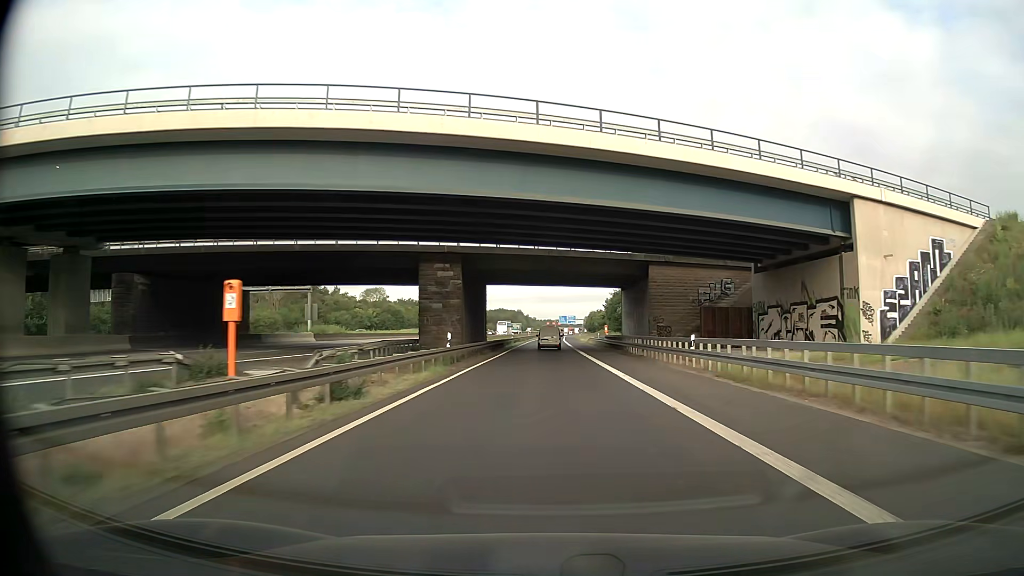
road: motorway_link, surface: asphalt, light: Day
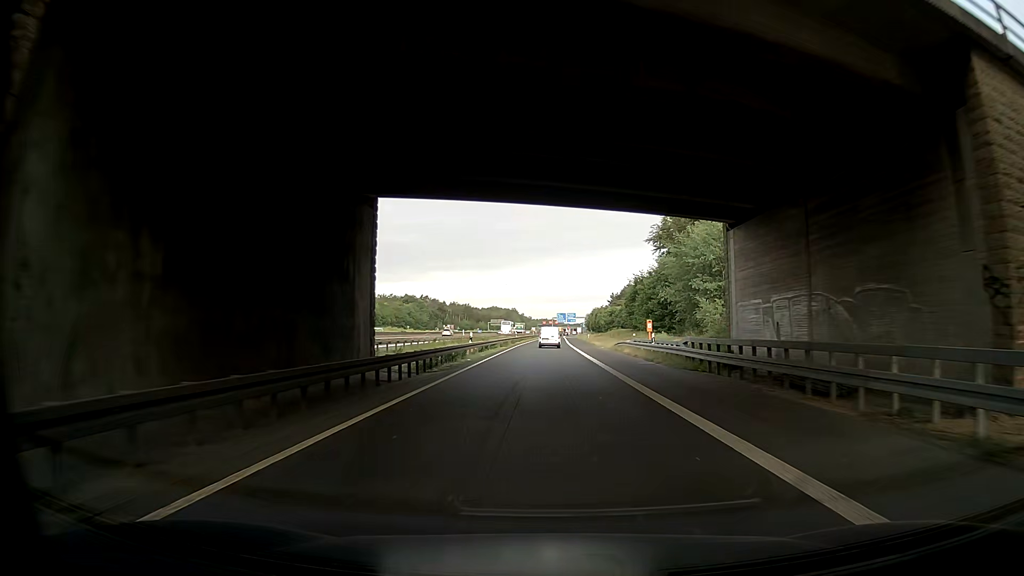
(+0.4, +39.3) m; +2°
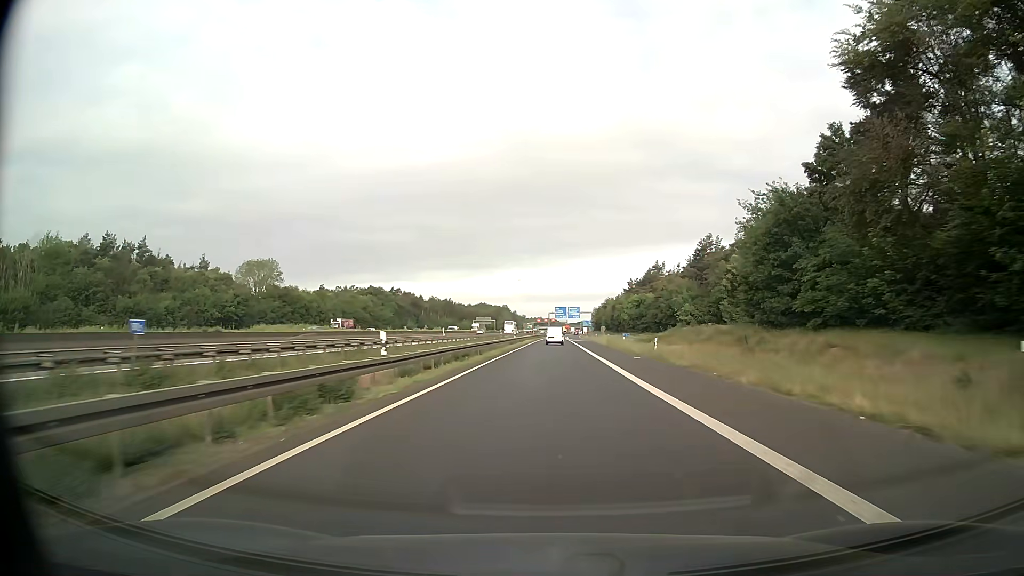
(-1.3, +66.0) m; -2°
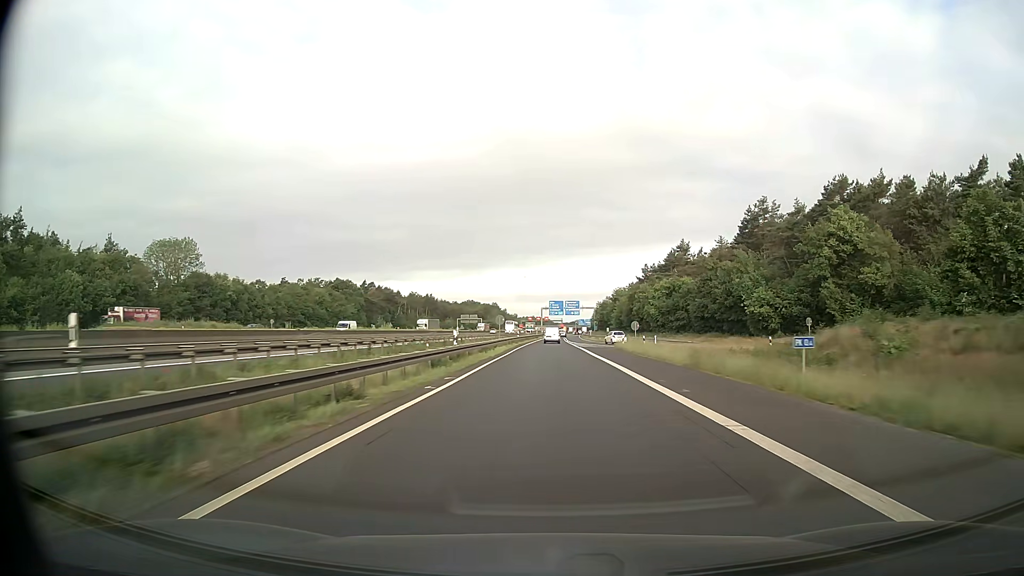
(+0.2, +39.9) m; +1°
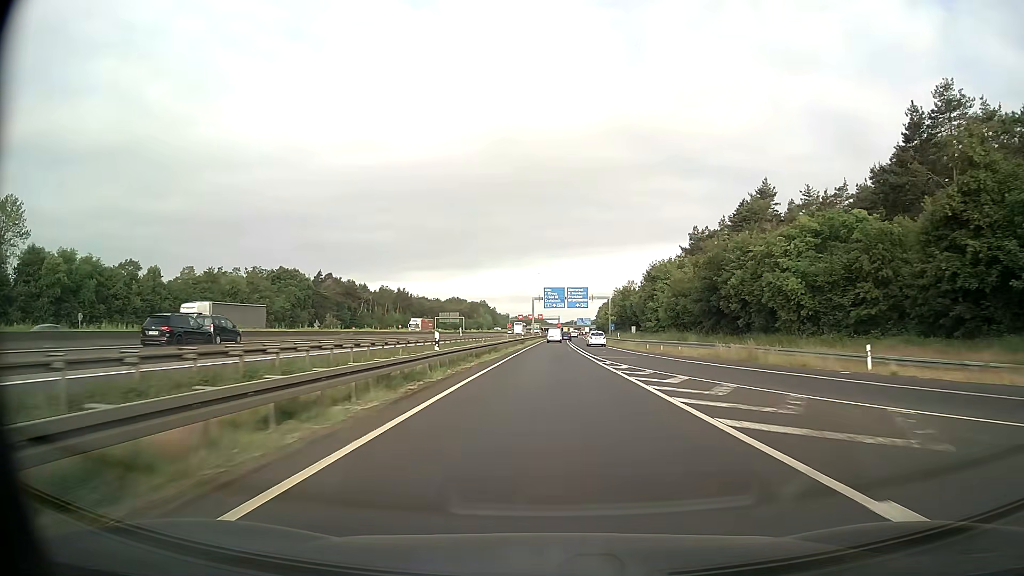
(+0.3, +53.4) m; 0°
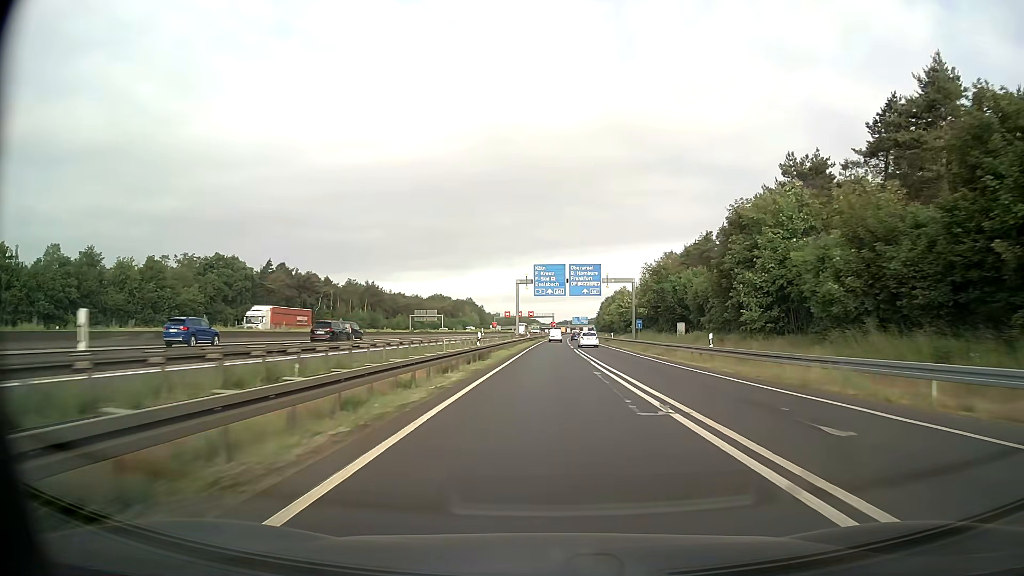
(+0.2, +40.3) m; +1°
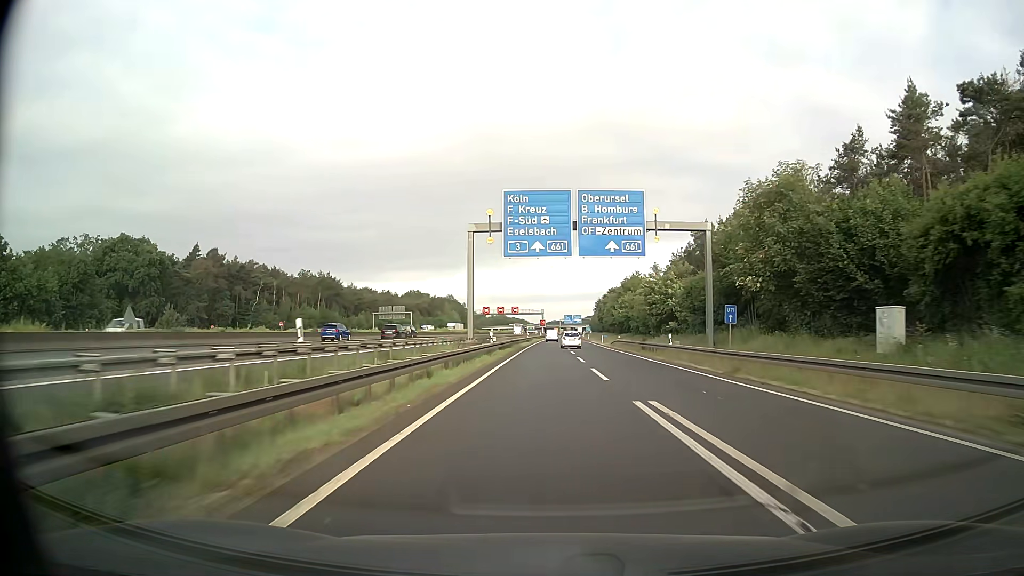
(+0.4, +40.5) m; +1°
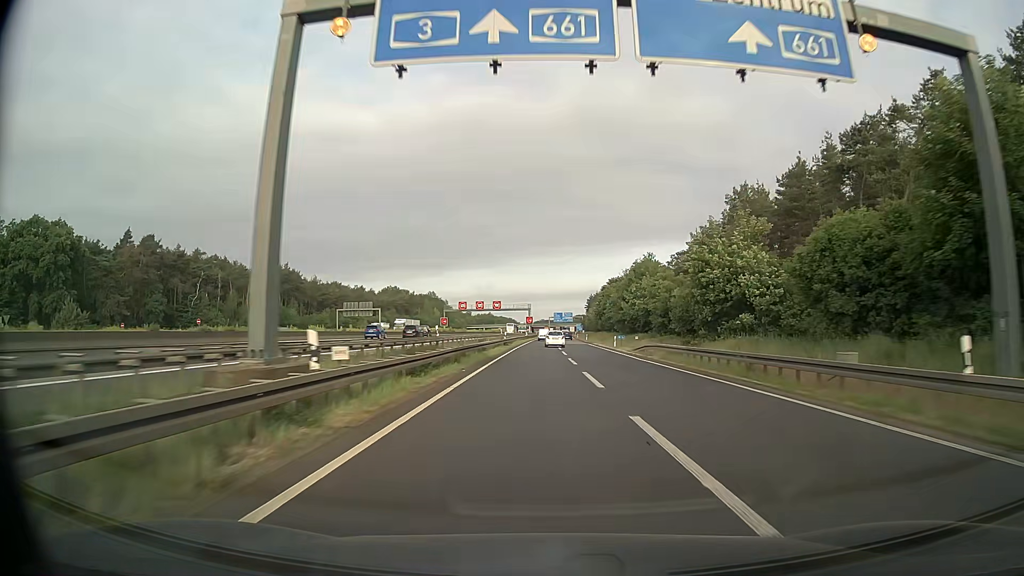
(+0.2, +27.1) m; +1°
(0, +10) (0, +20) (0, +30) (0, +40) (+1, +50) (+1, +60) (+1, +70) (+2, +80) (+2, +90) (+2, +100) m
